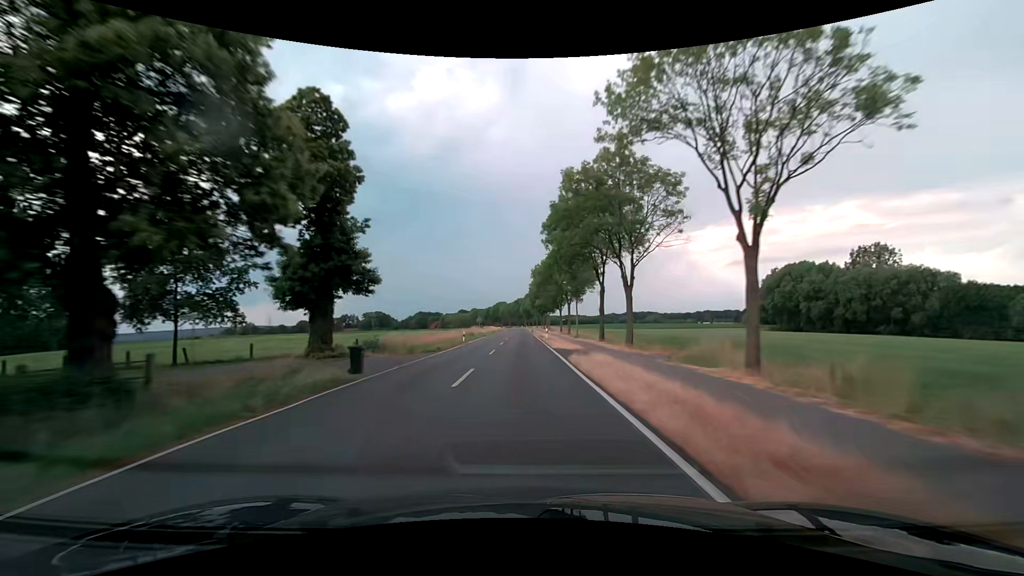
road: secondary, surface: asphalt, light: Day
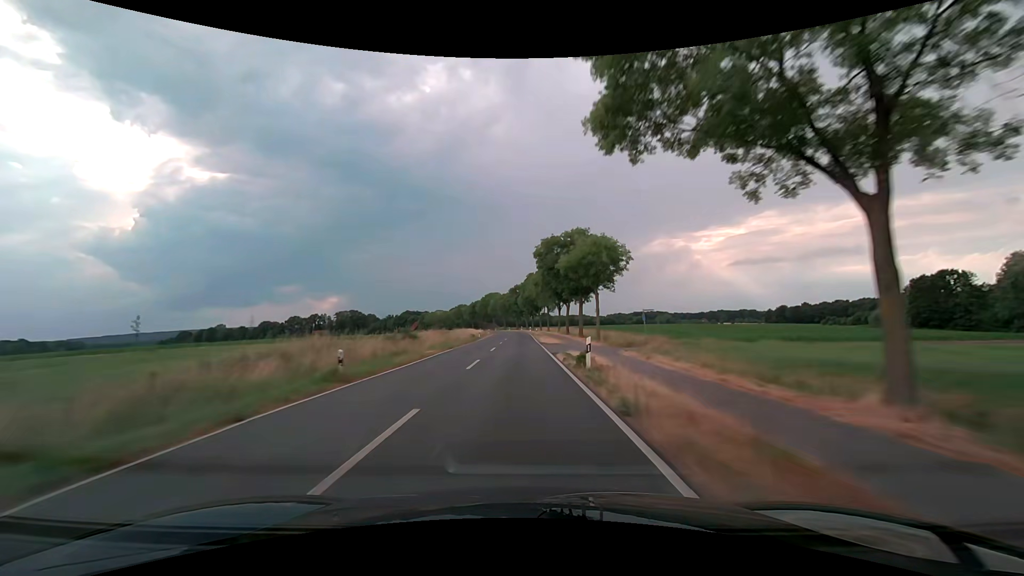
(-0.2, +79.0) m; 0°
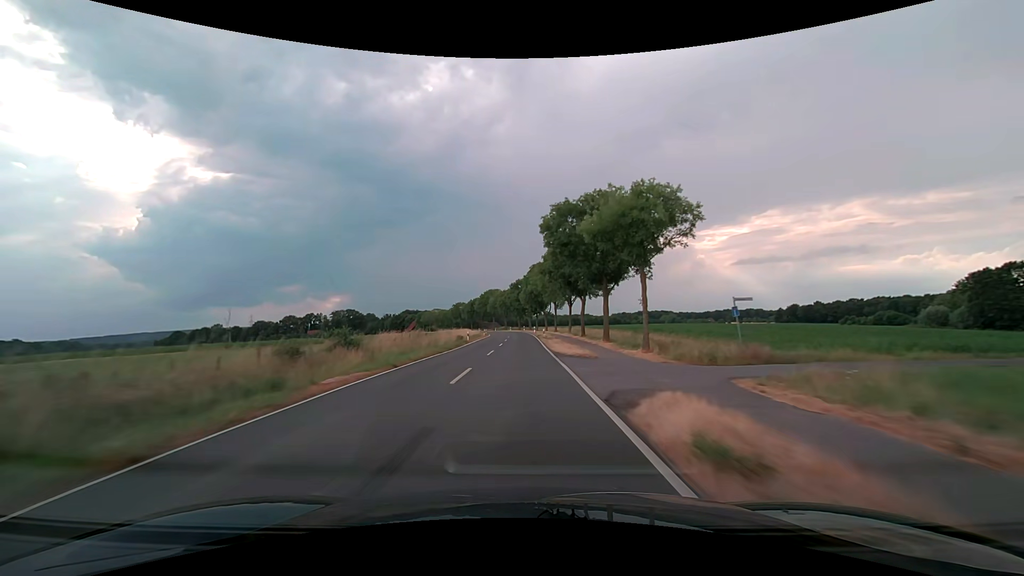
(0.0, +15.8) m; 0°
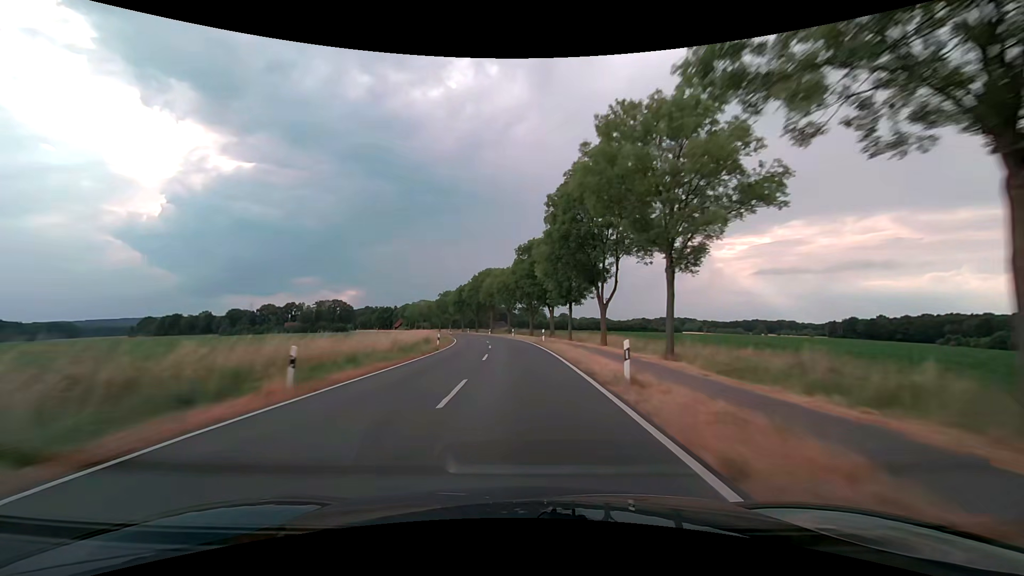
(-0.7, +63.2) m; -1°
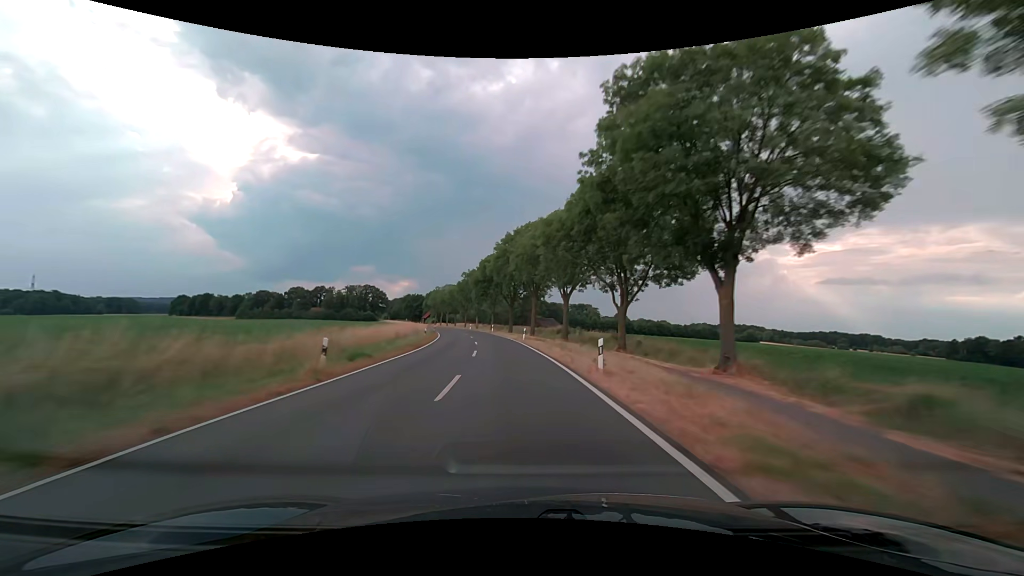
(-2.1, +47.3) m; -5°
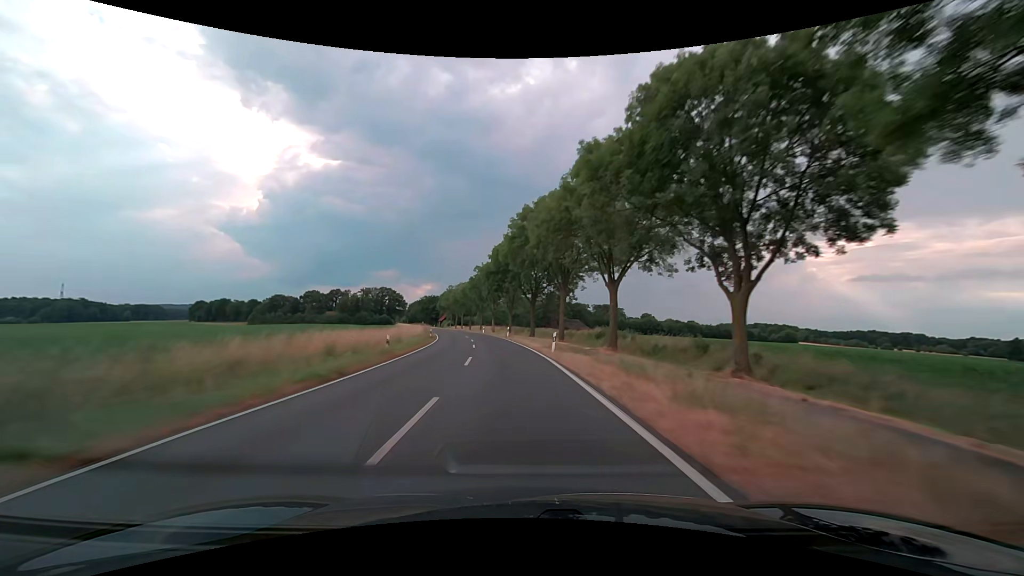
(-0.3, +15.8) m; -2°
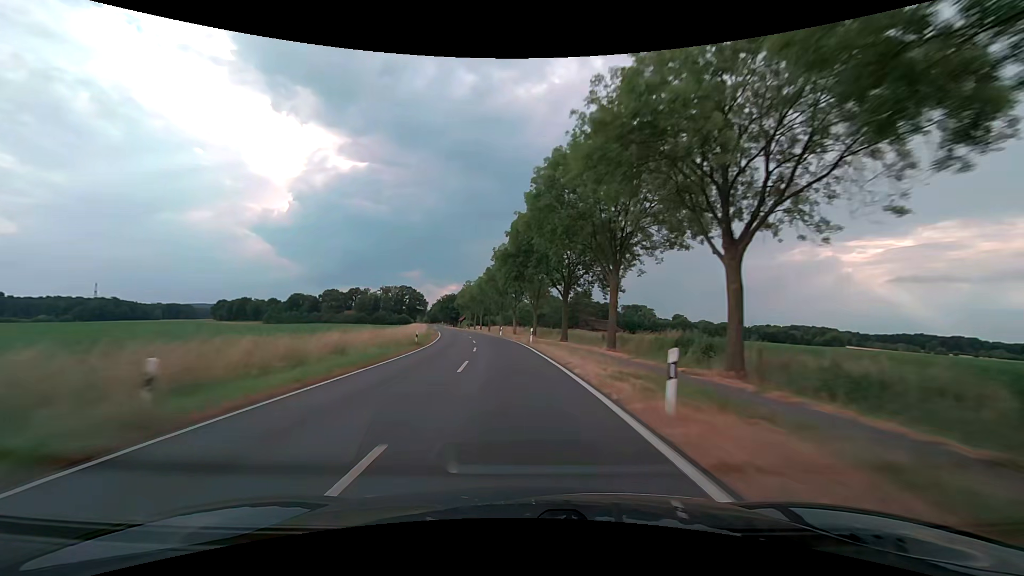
(-0.4, +15.8) m; -3°
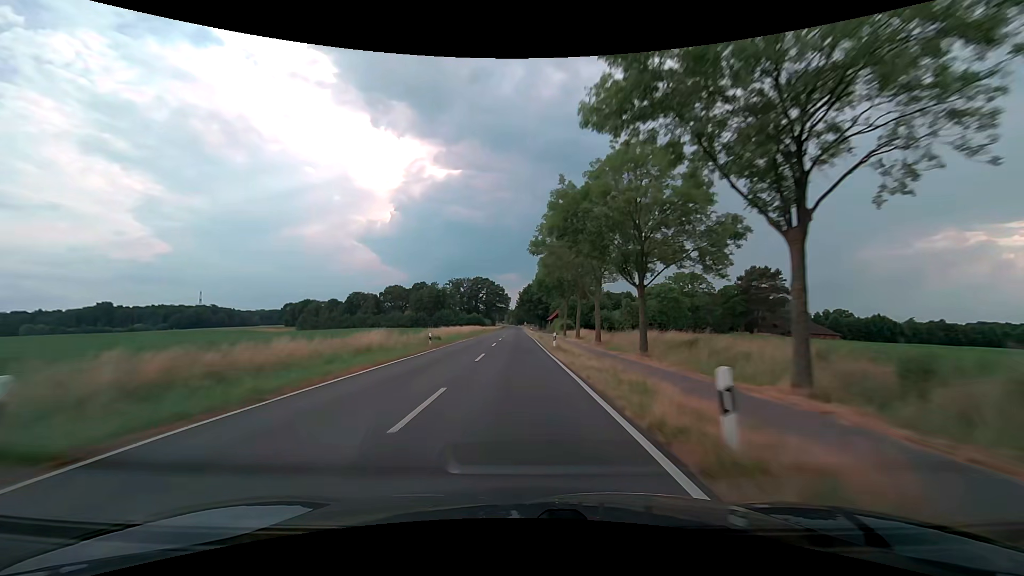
(-8.7, +78.4) m; -11°
(0, +10) (0, +20) (0, +30) (0, +40) (-1, +50) (-1, +60) (-1, +70) (-1, +80) (-1, +90) (-1, +100) m
